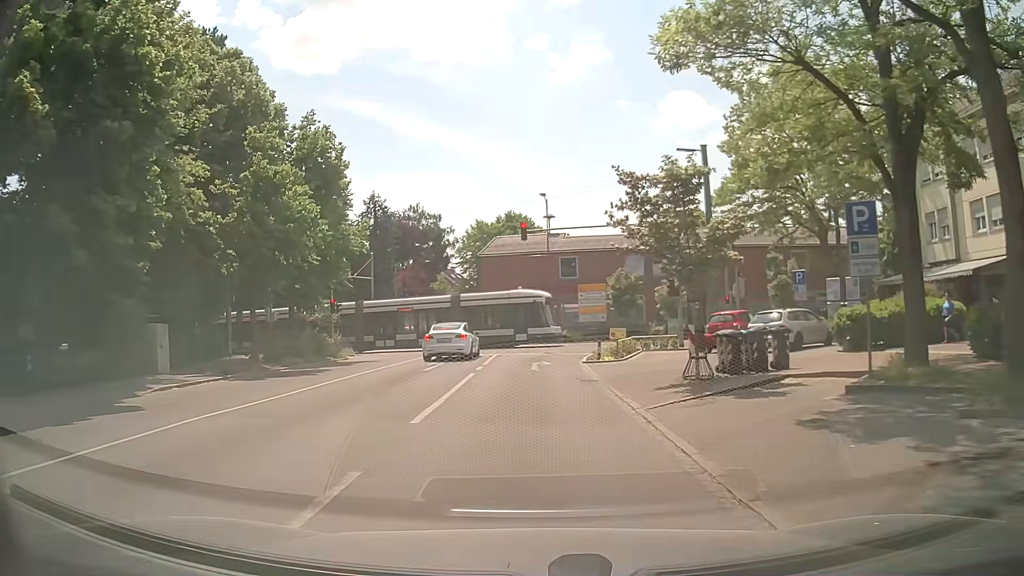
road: tertiary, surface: asphalt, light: Day
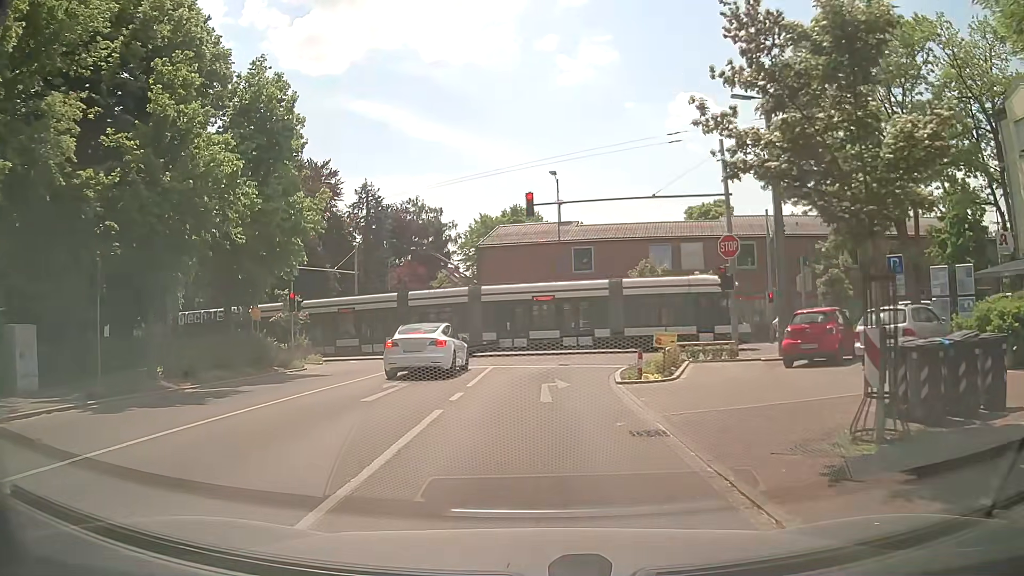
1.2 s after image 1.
(-0.1, +7.6) m; -1°
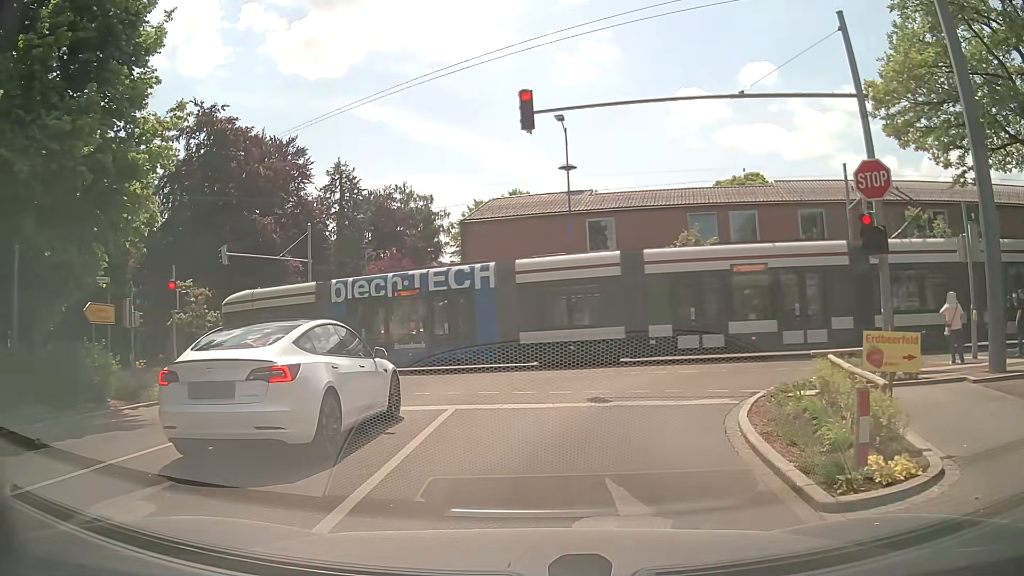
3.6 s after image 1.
(0.0, +10.9) m; +1°
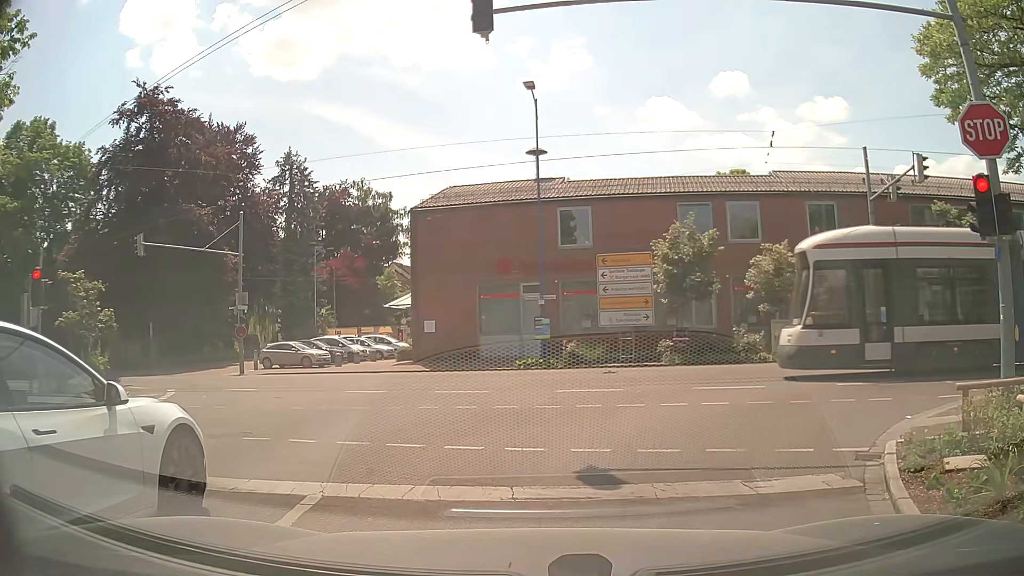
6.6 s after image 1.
(0.0, +4.9) m; +1°
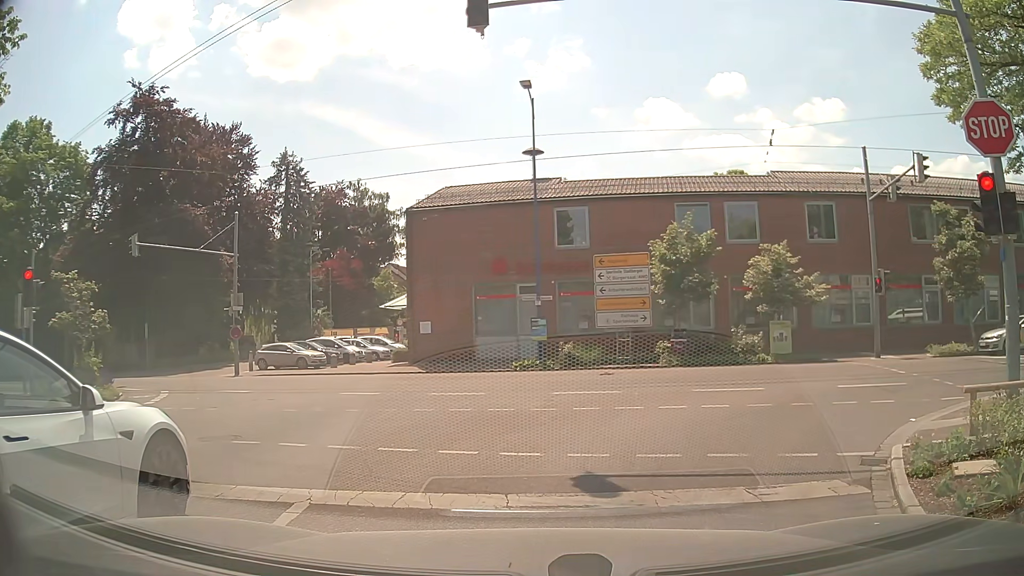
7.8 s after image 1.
(0.0, +0.2) m; 0°
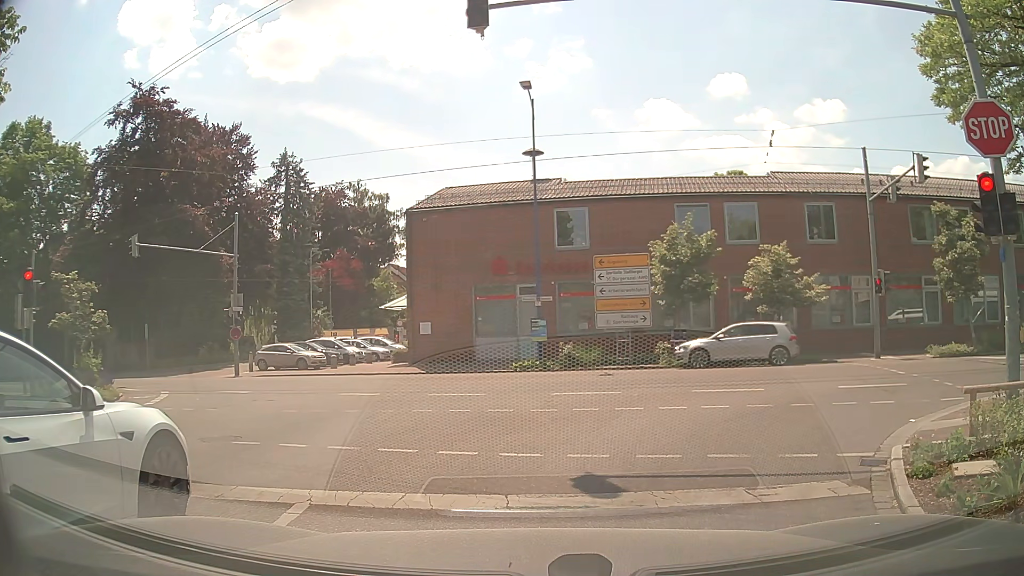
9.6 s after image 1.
(0.0, +0.1) m; 0°
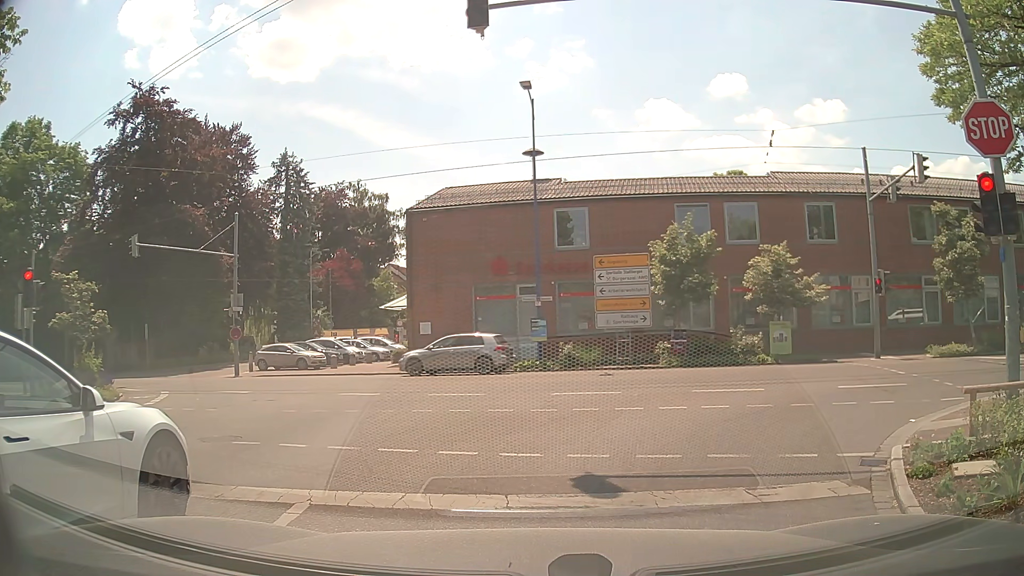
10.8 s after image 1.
(0.0, 0.0) m; 0°
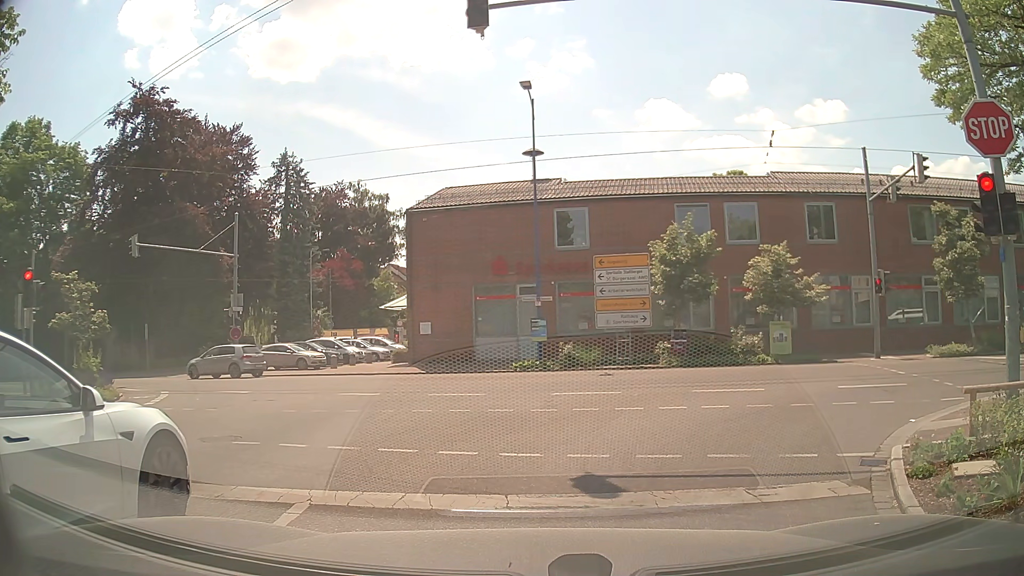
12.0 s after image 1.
(0.0, 0.0) m; 0°
(+2, +10) (+10, +15) (+20, +14) (+30, +12) (+40, +10) (+50, +9) (+60, +7) (+70, +6) (+80, +7) (+89, +11) m
